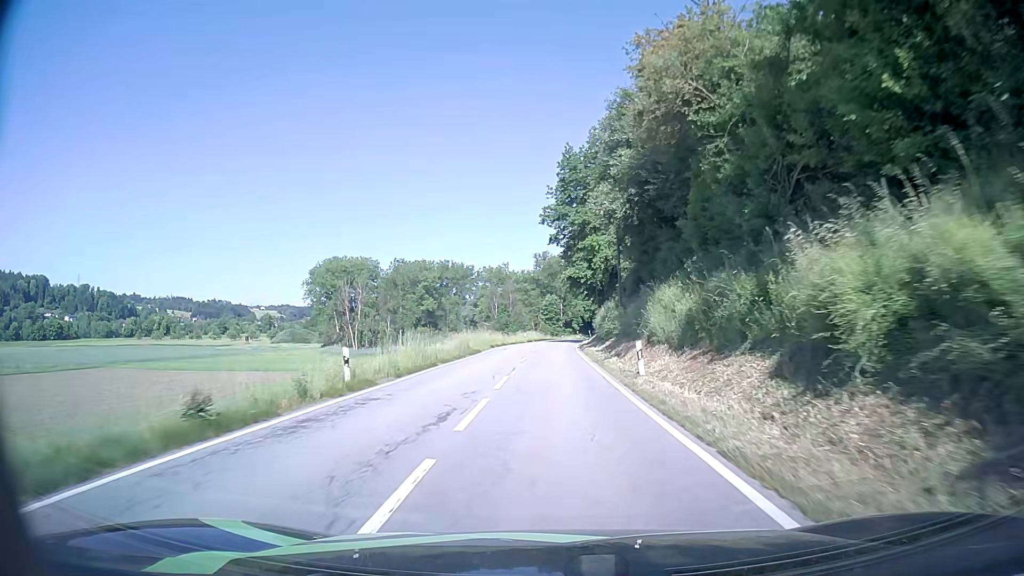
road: secondary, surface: asphalt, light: Day
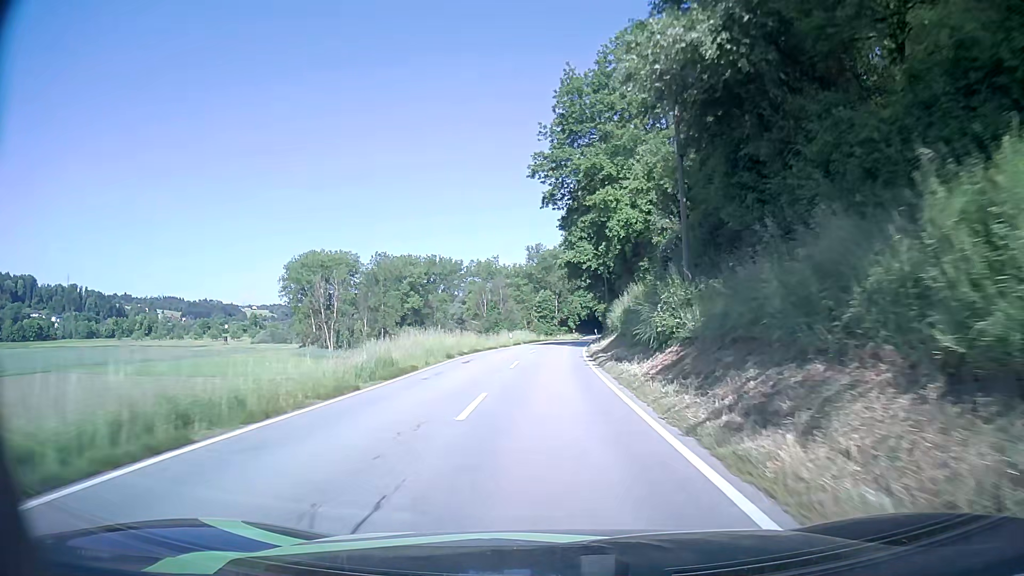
(0.0, +17.9) m; 0°
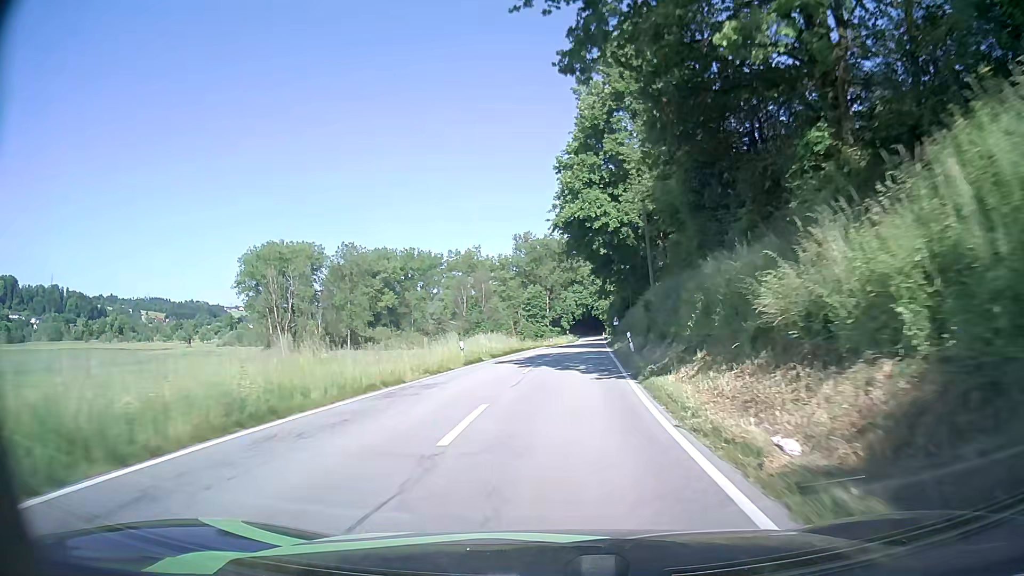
(+0.3, +27.4) m; +1°
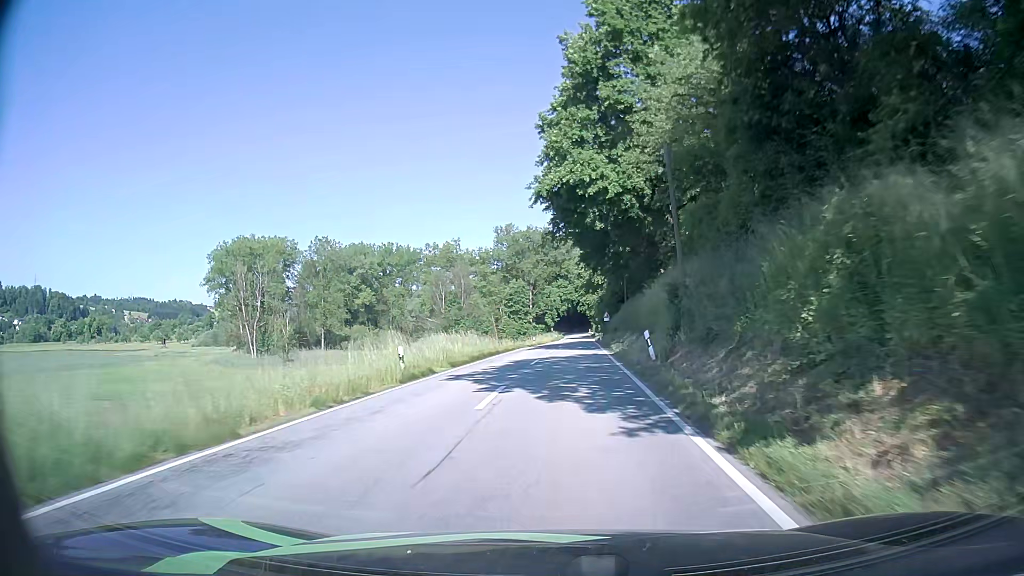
(+0.1, +9.2) m; +2°
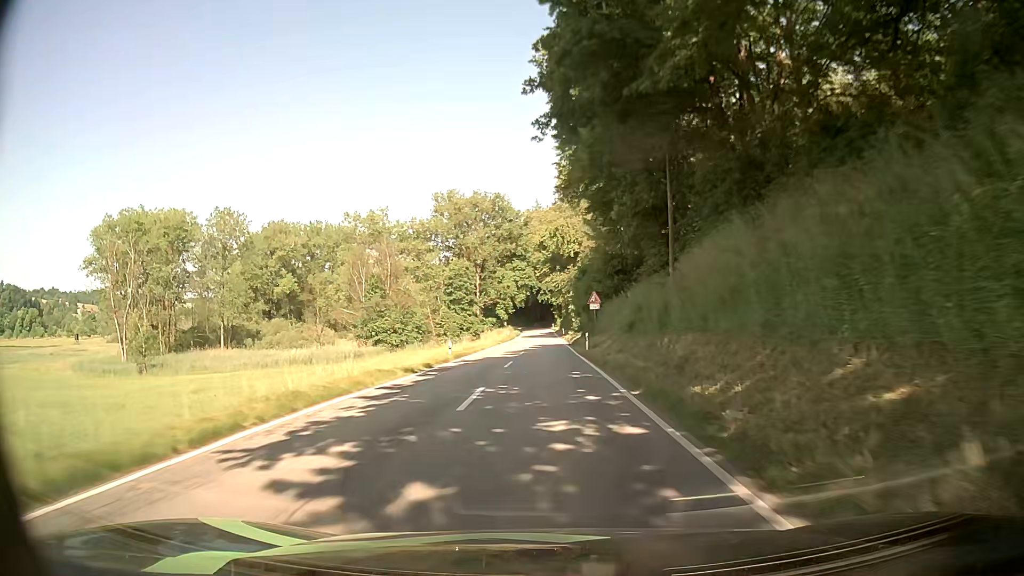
(+1.1, +37.6) m; +3°
